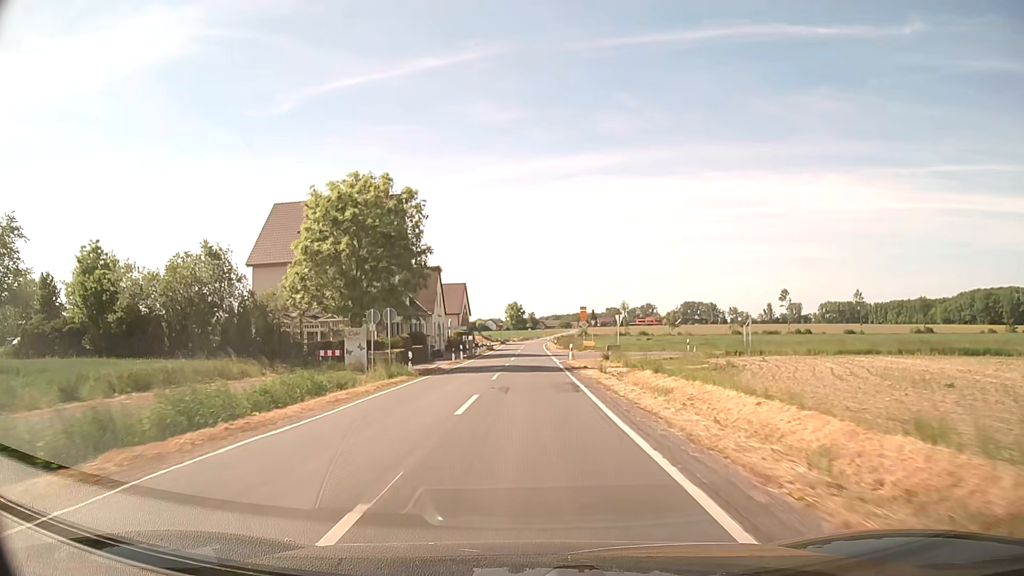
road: secondary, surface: asphalt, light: Day
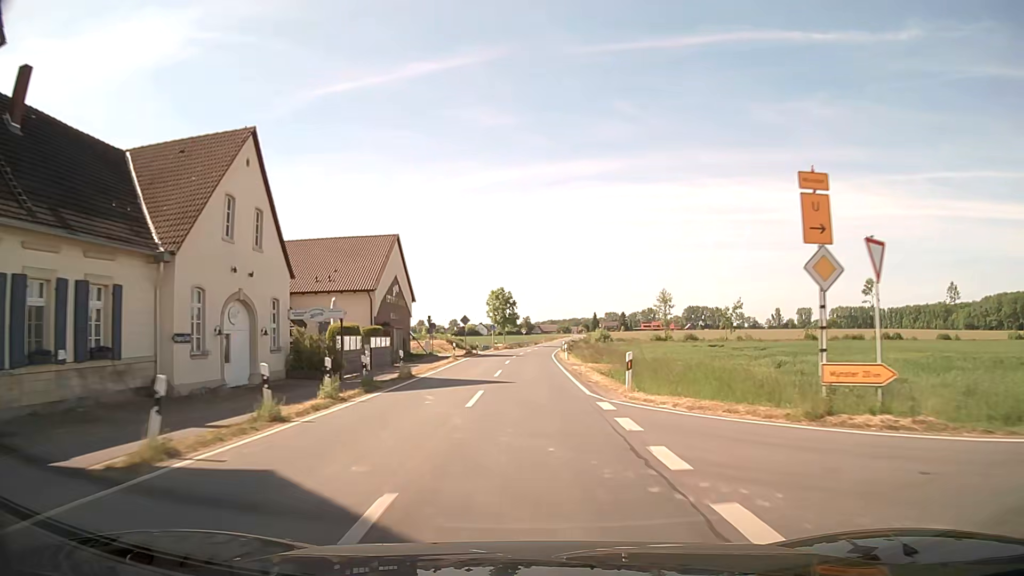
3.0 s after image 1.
(+0.2, +53.6) m; 0°
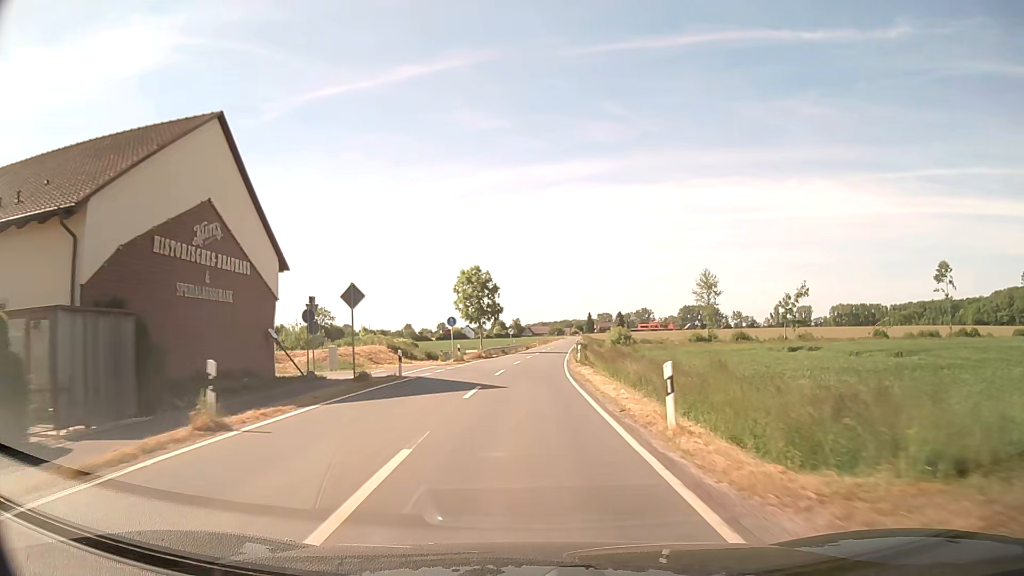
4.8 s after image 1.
(+0.2, +32.1) m; +1°
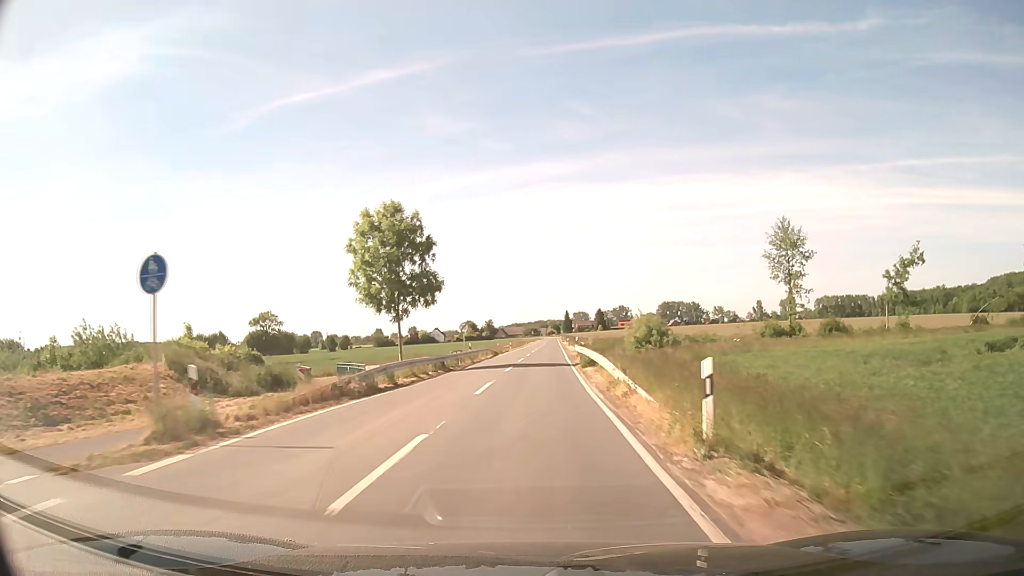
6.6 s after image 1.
(+0.5, +32.1) m; +2°
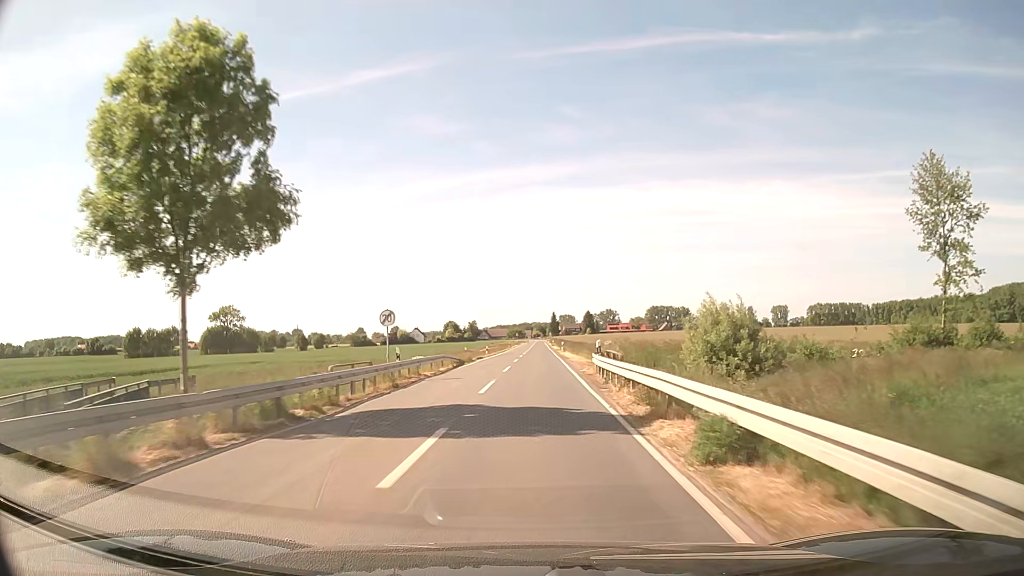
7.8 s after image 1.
(+0.2, +21.4) m; +1°
(0, +10) (0, +20) (0, +30) (0, +40) (+1, +50) (+1, +60) (+1, +70) (+1, +80) (+1, +90) (+1, +100) m
